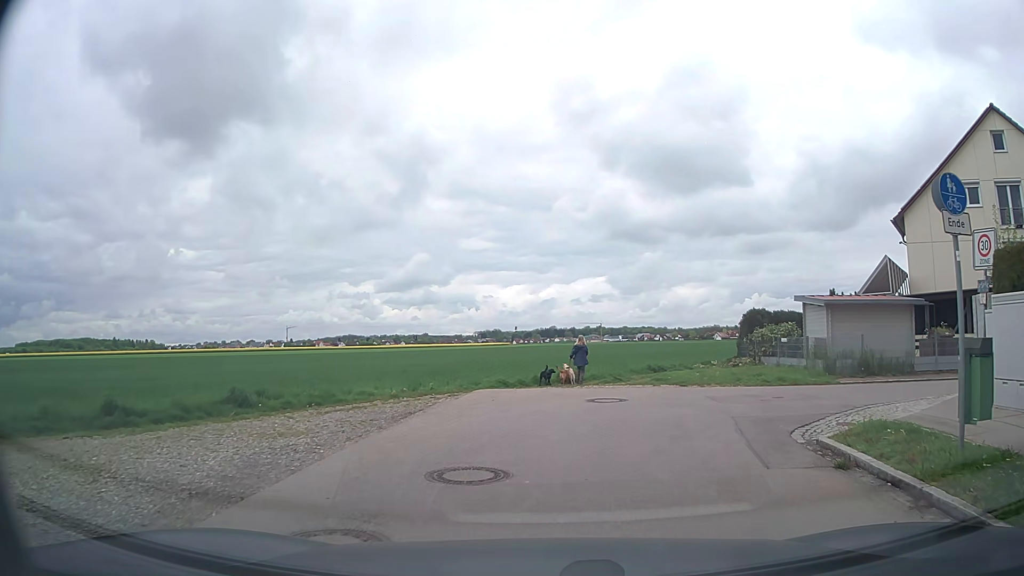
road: residential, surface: asphalt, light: Day
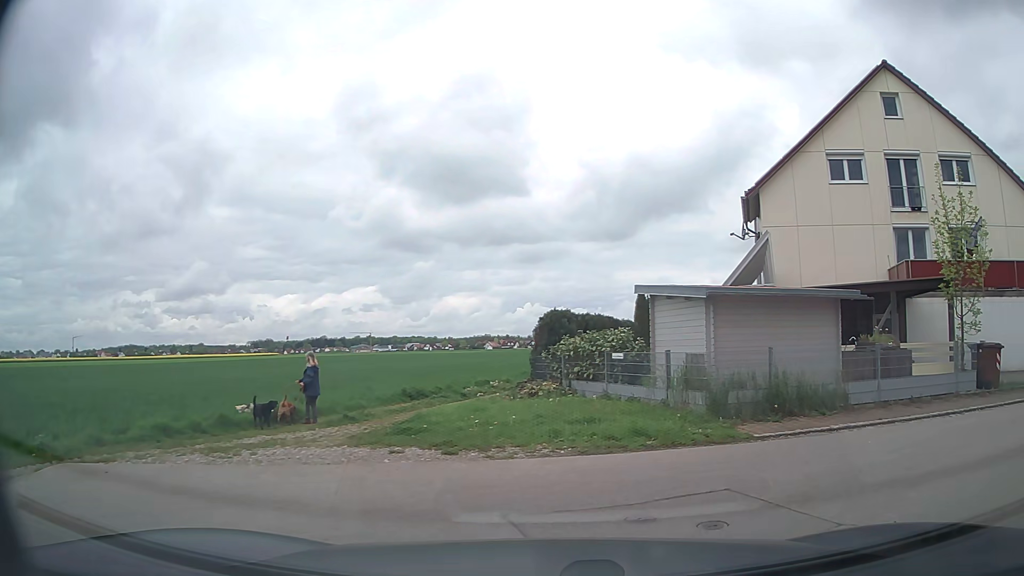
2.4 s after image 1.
(+1.2, +8.2) m; +18°
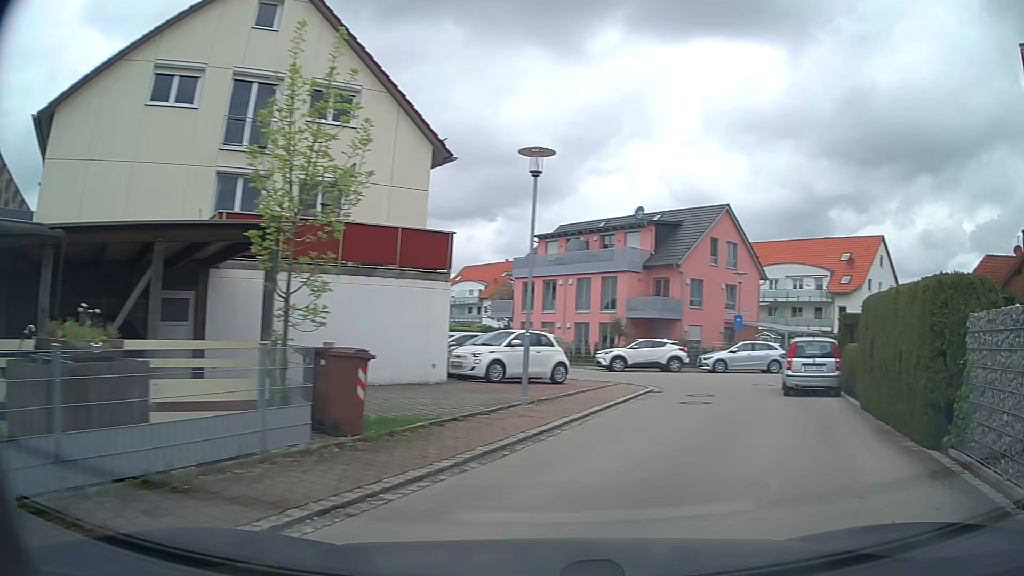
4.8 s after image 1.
(+3.4, +7.1) m; +56°
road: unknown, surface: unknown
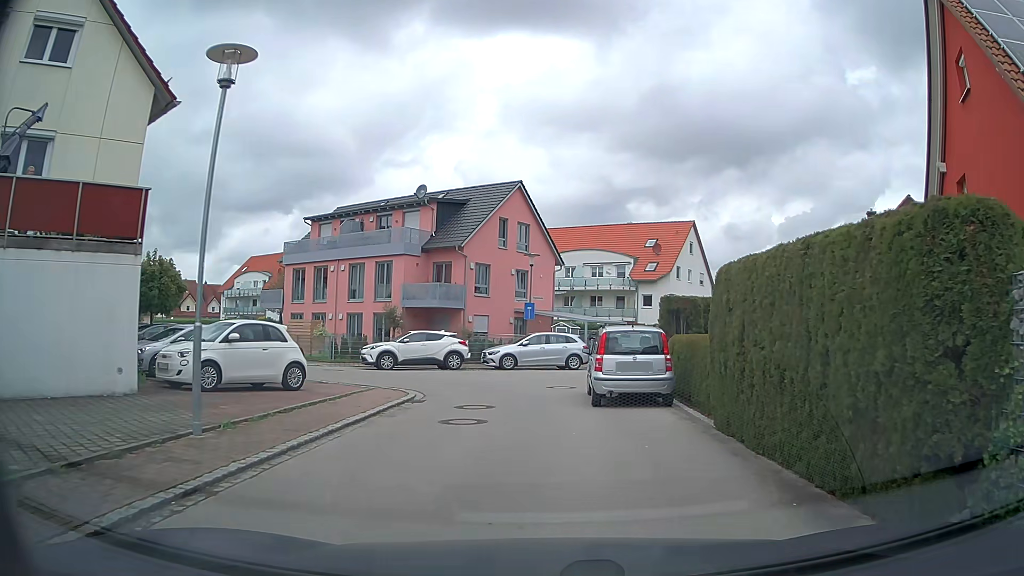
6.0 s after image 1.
(+1.0, +4.7) m; +20°
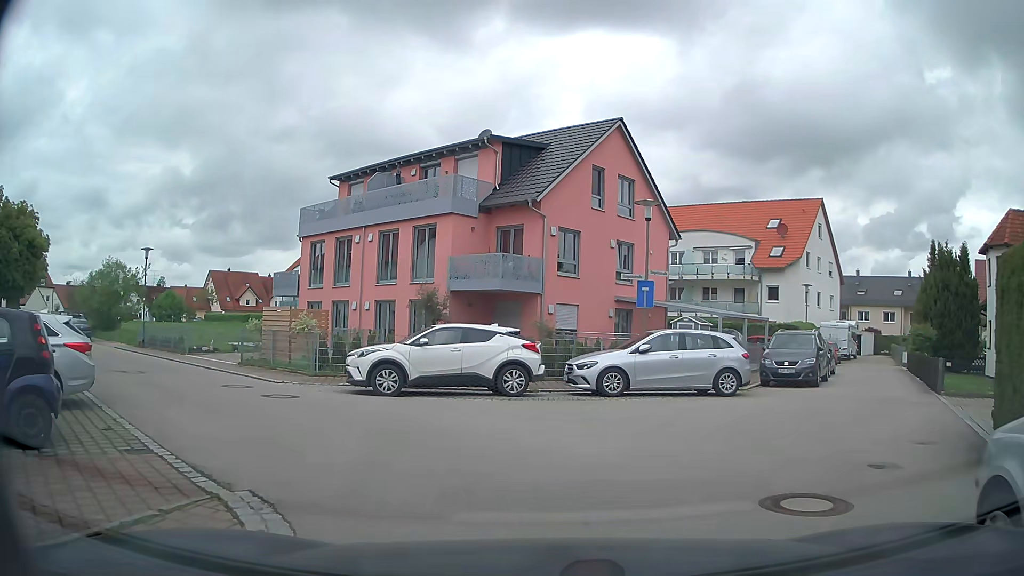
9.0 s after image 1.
(-0.6, +12.1) m; -7°
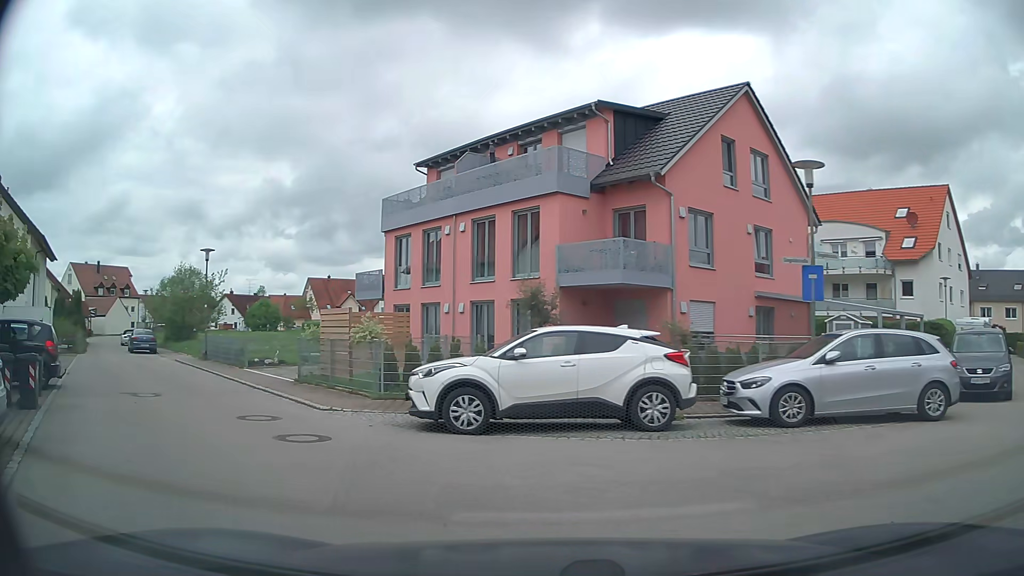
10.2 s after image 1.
(-0.2, +4.7) m; -8°
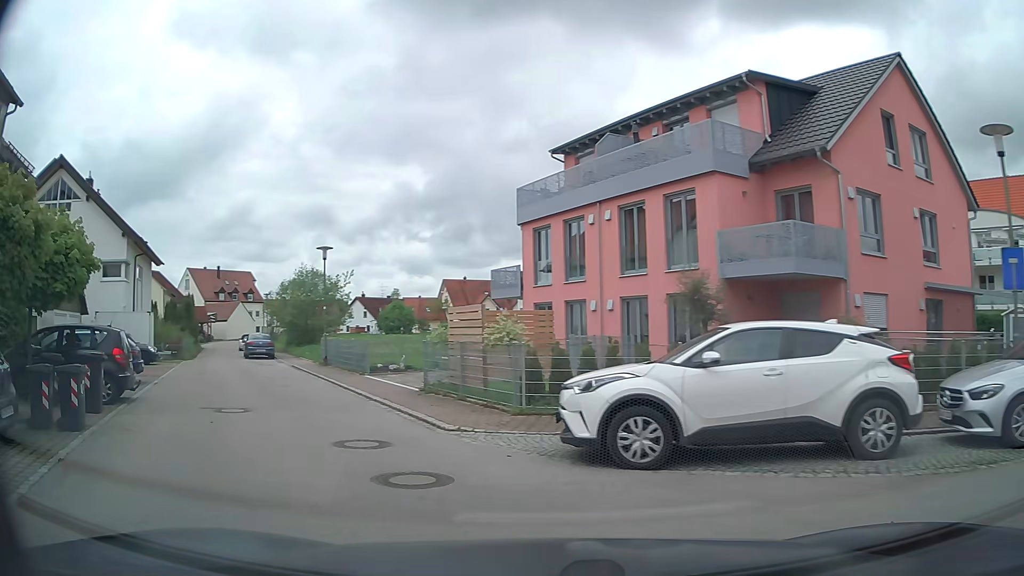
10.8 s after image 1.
(-0.2, +2.5) m; -13°
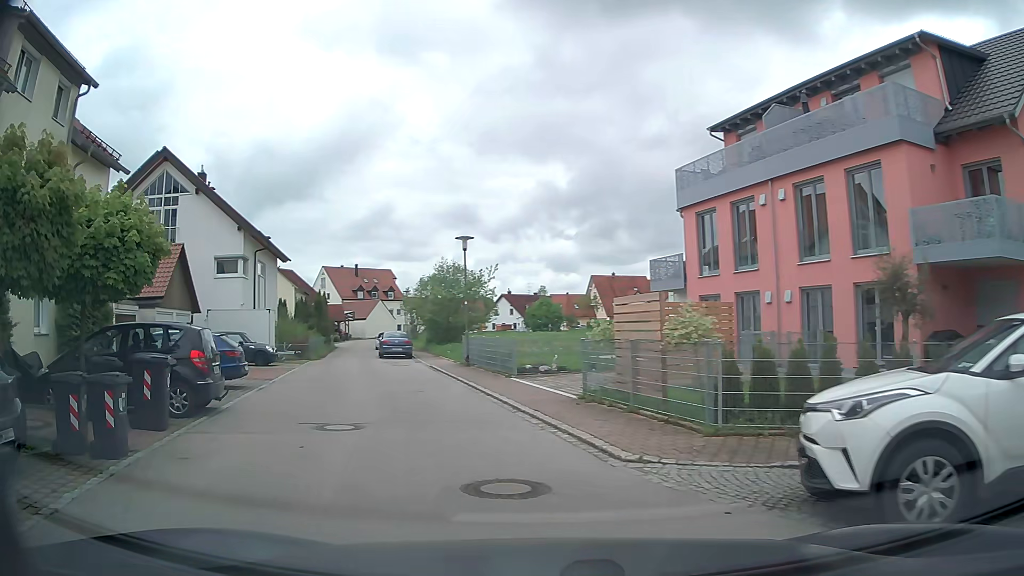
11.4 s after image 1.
(-0.2, +2.7) m; -12°
